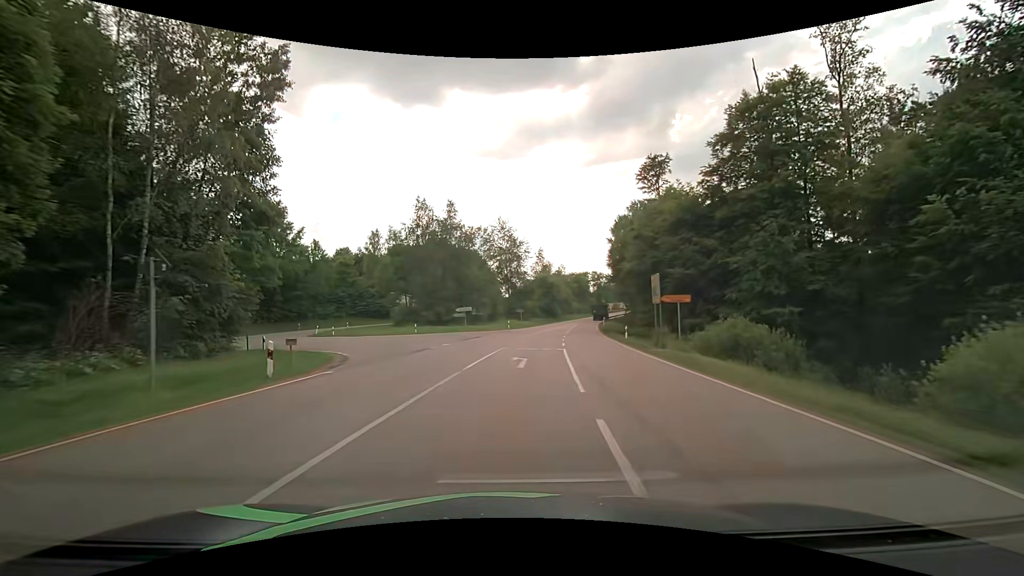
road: secondary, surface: asphalt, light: Day
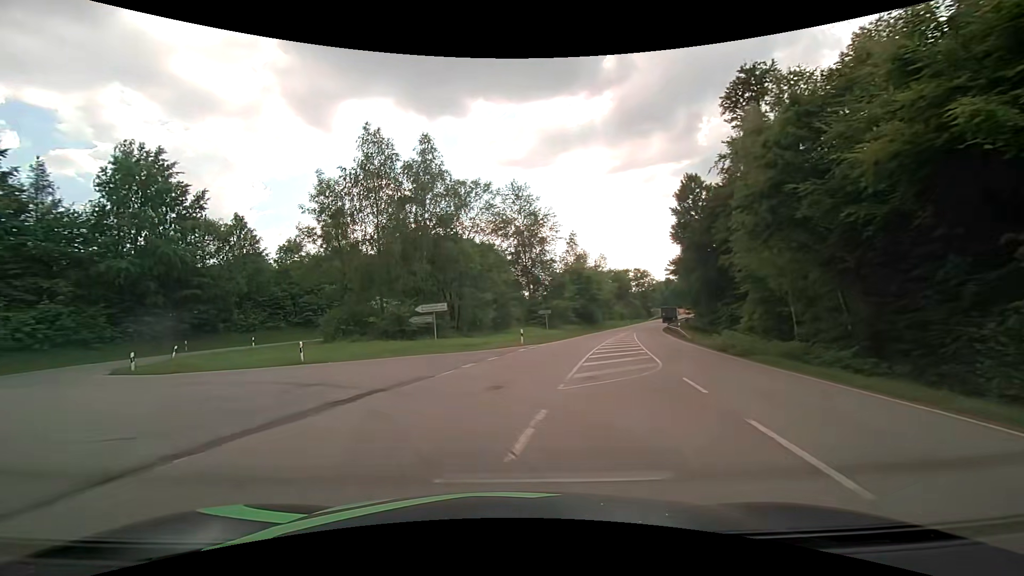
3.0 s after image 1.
(+1.2, +29.2) m; -2°
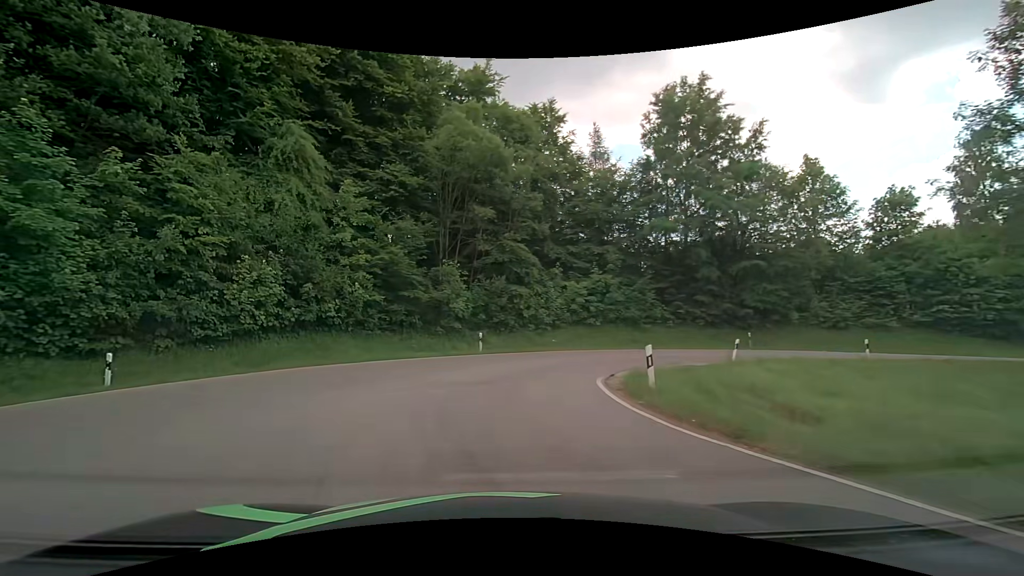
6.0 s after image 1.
(-9.7, +17.2) m; -59°
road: tertiary
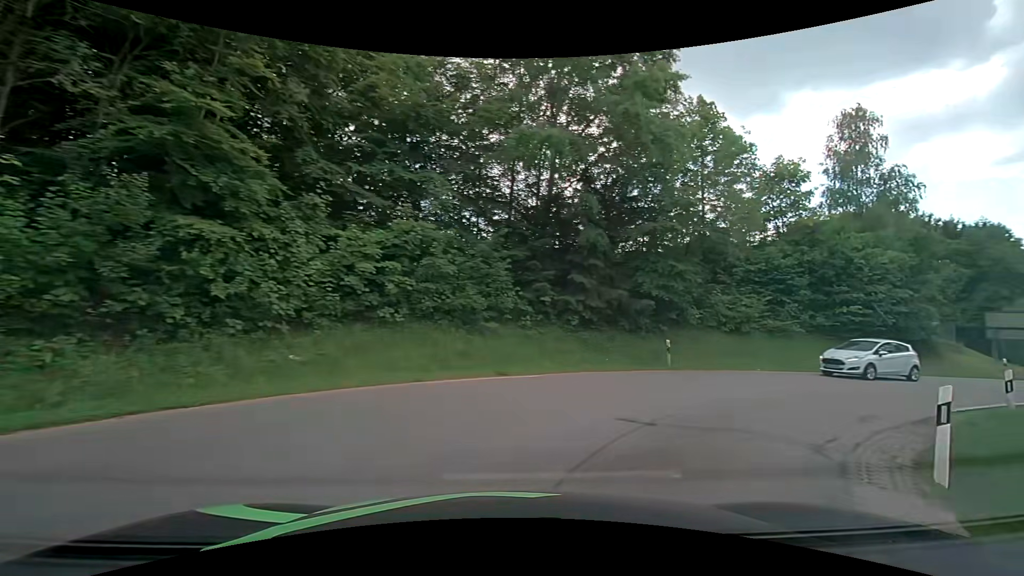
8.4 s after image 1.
(+1.9, +17.6) m; +25°
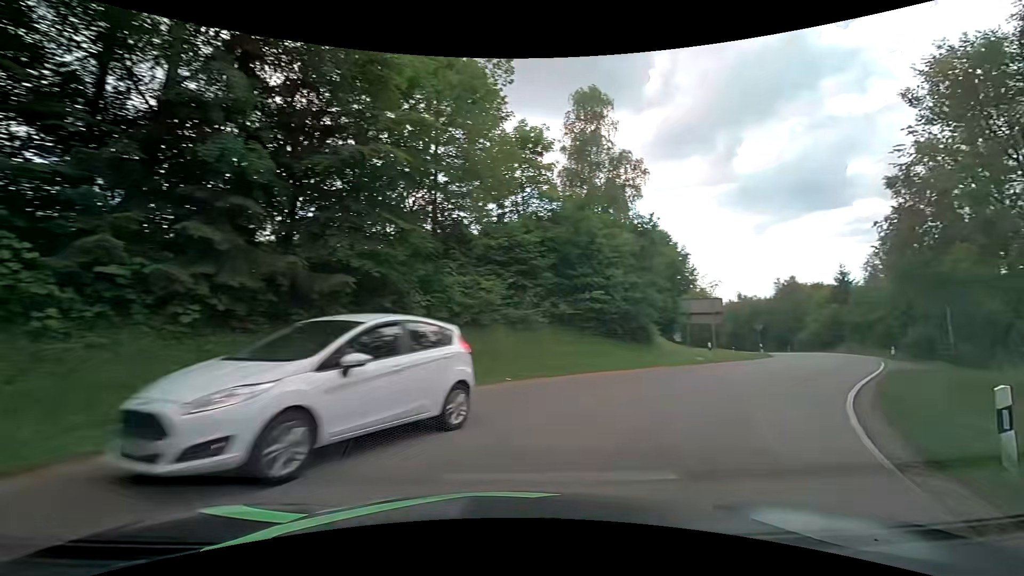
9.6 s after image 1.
(+2.2, +8.6) m; +29°
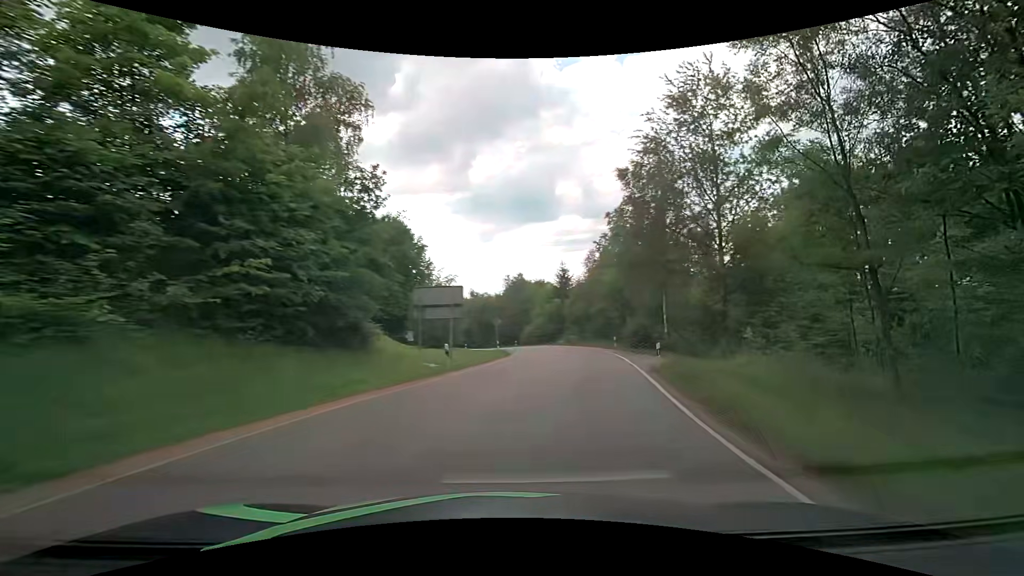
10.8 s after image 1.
(+2.8, +9.2) m; +30°
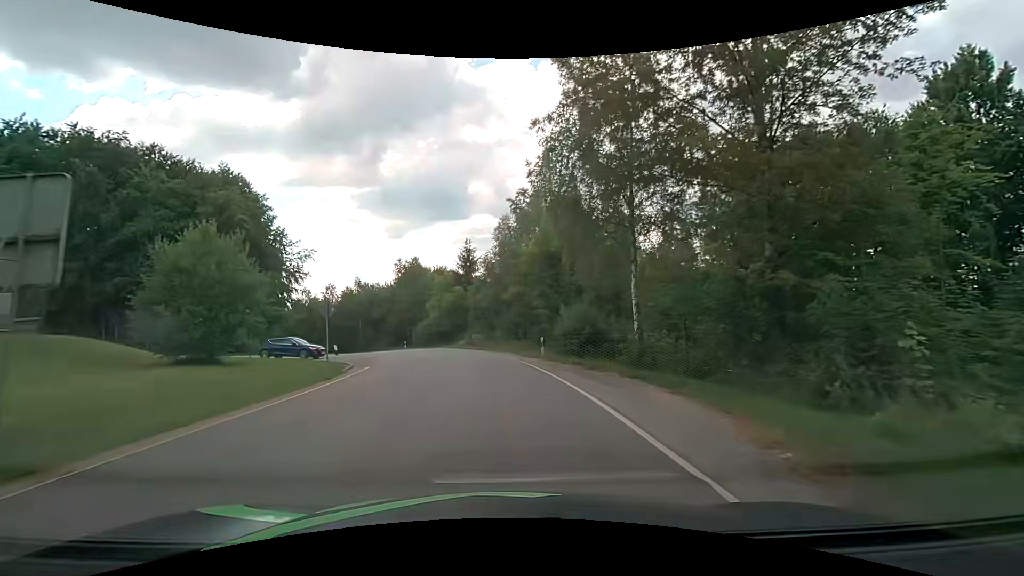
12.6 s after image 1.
(+2.7, +18.1) m; +11°
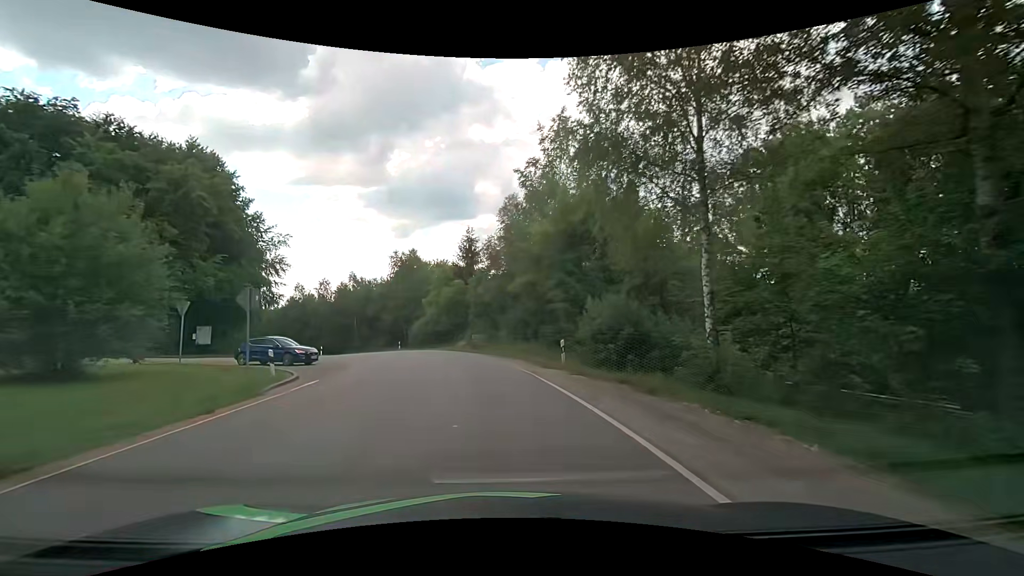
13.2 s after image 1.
(-0.1, +7.1) m; 0°
(0, +10) (-2, +20) (-4, +30) (-7, +39) (-11, +48) (-15, +57) (-20, +66) (-26, +74) (-32, +82) (-39, +89) m
